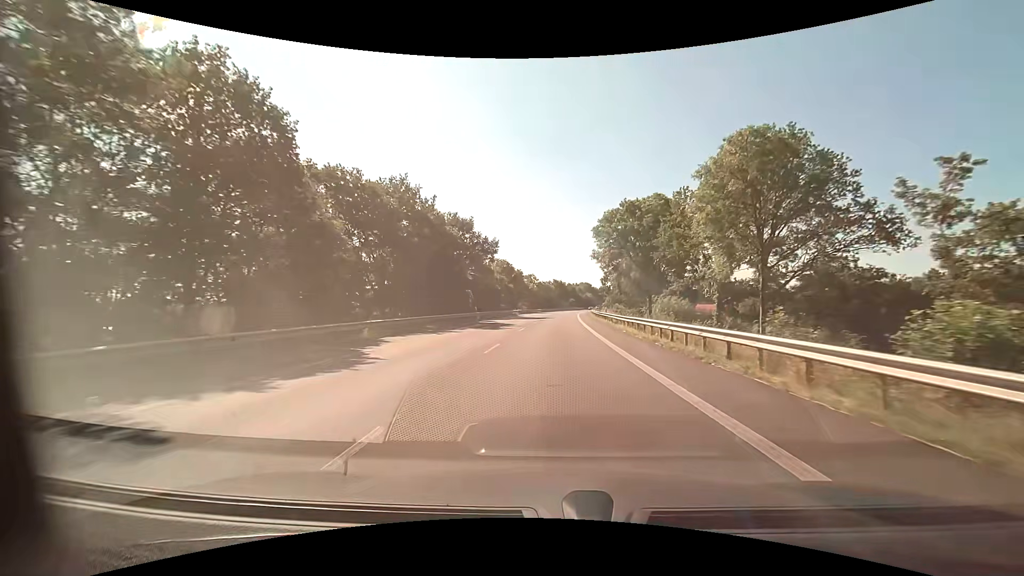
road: primary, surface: asphalt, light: Day
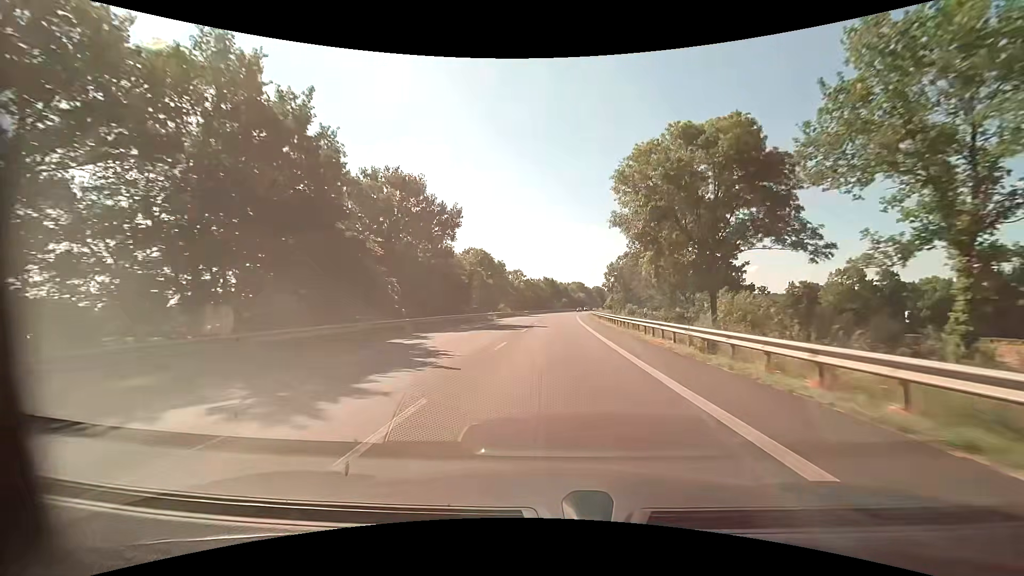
(+0.3, +22.6) m; +1°
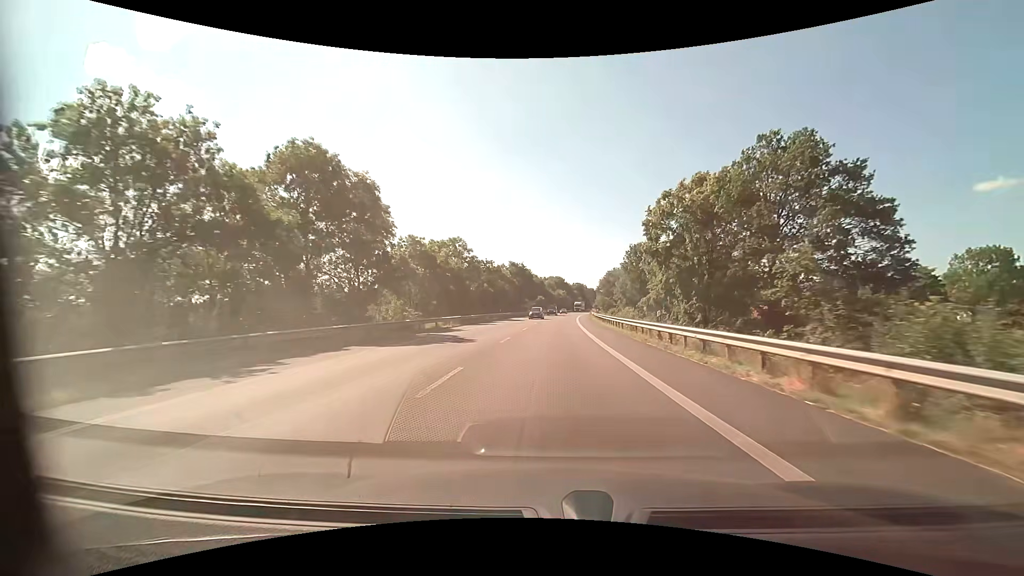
(+1.7, +56.5) m; +3°
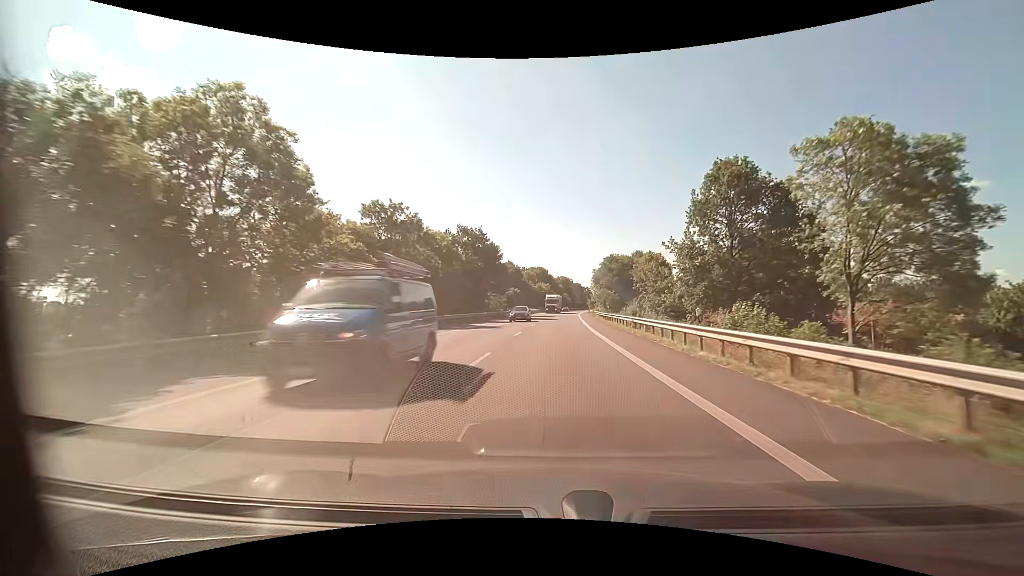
(+0.7, +45.2) m; +2°
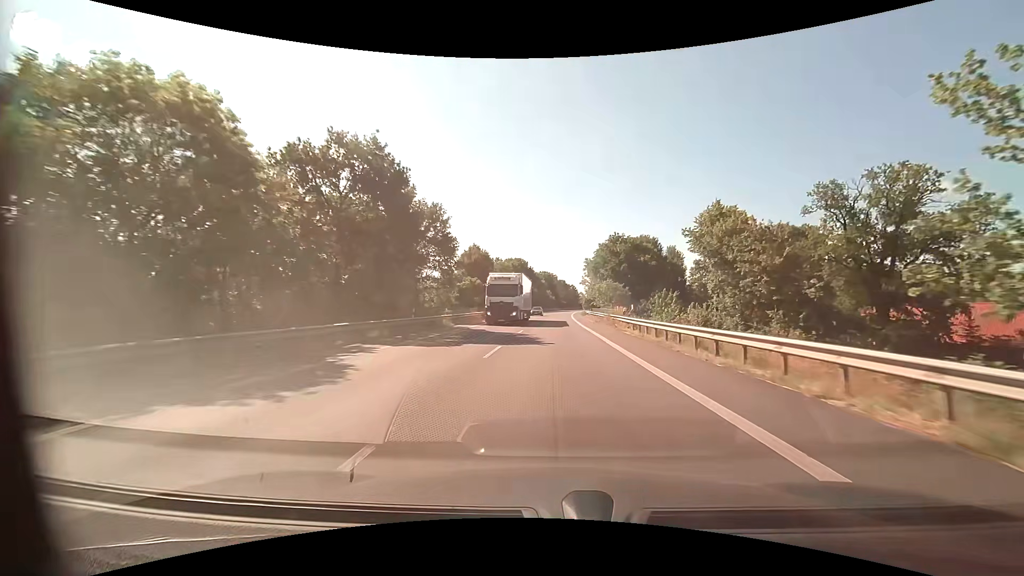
(+0.6, +34.0) m; +2°
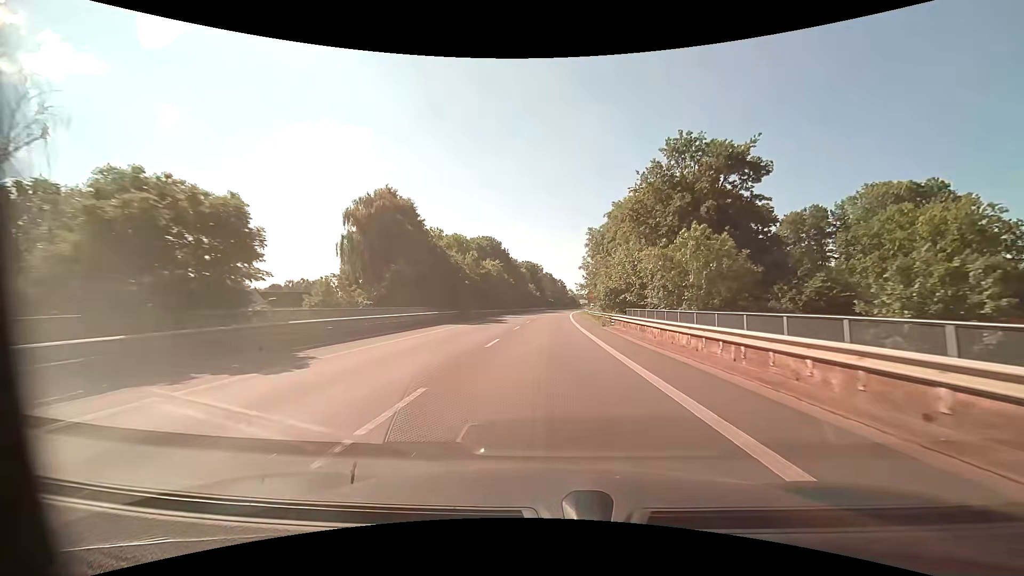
(+0.8, +45.3) m; +2°
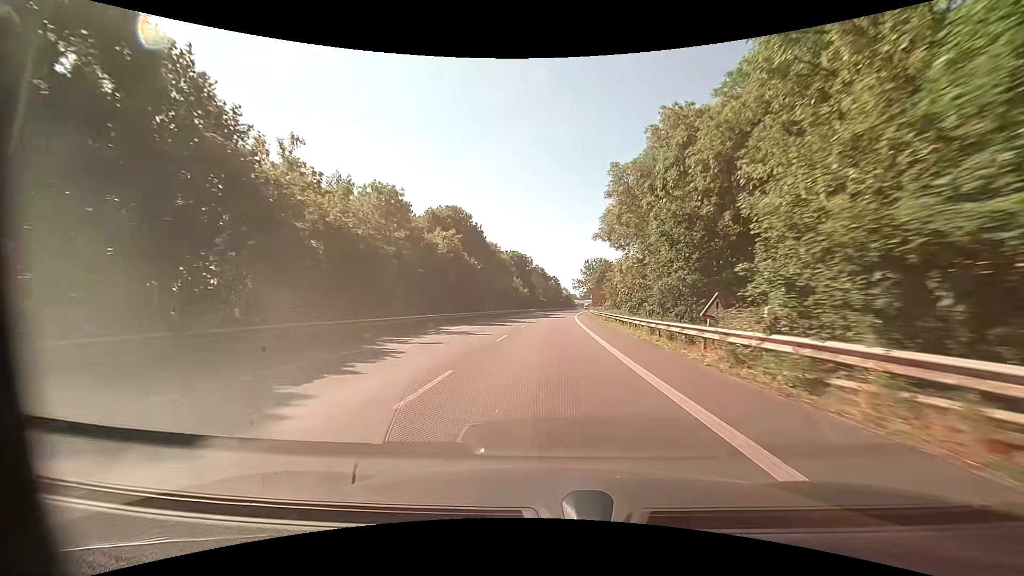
(+0.3, +33.9) m; +1°
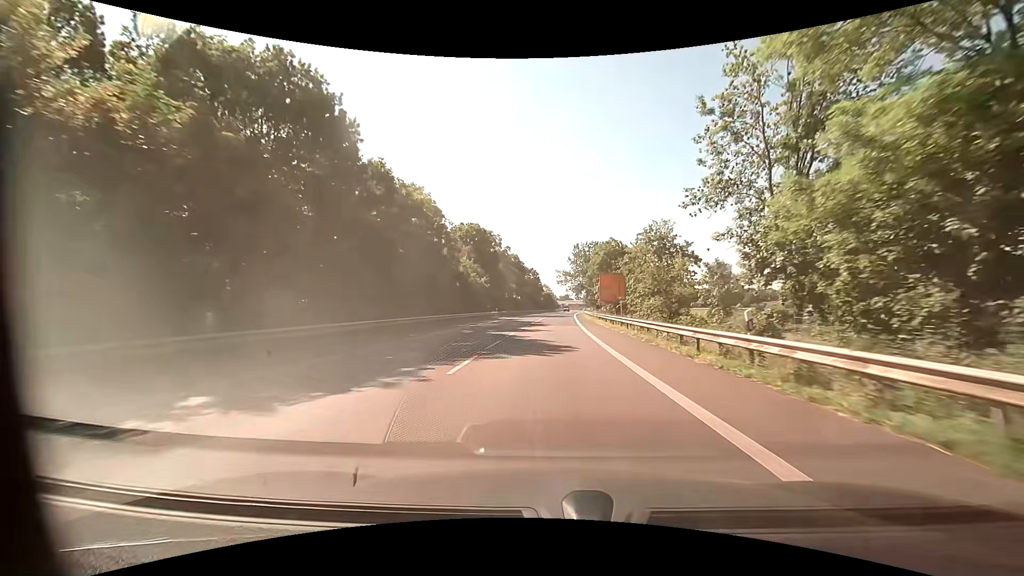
(+0.8, +45.2) m; +2°
(0, +10) (0, +20) (0, +30) (+1, +40) (+1, +50) (+1, +60) (+2, +70) (+2, +80) (+3, +90) (+4, +100) m
